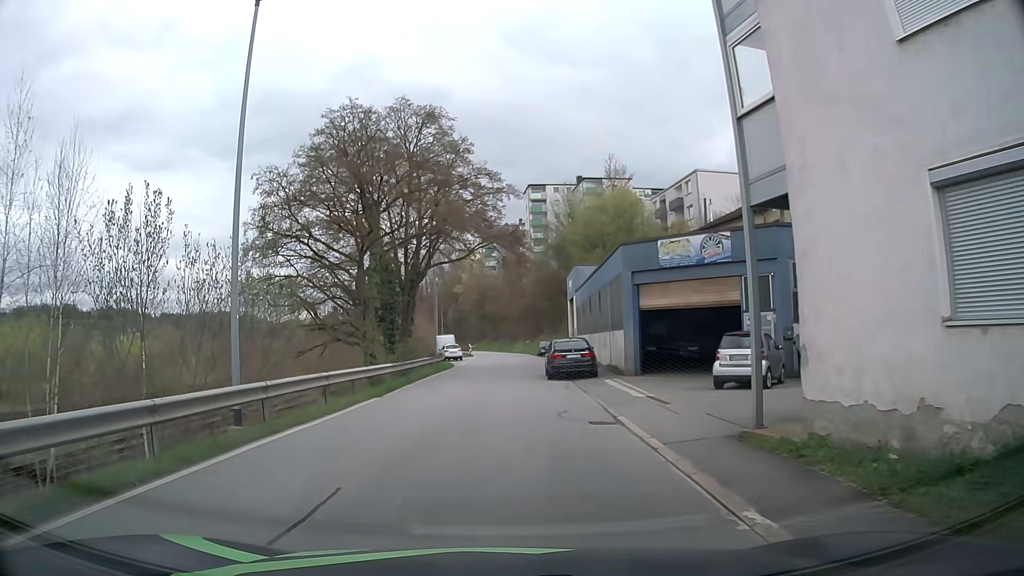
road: residential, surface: asphalt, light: Day
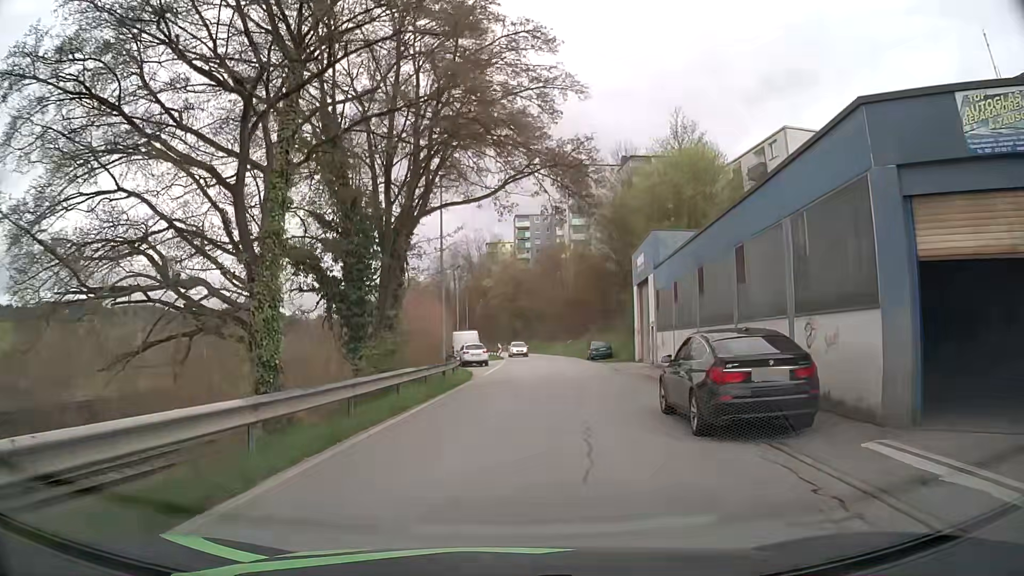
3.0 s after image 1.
(-0.7, +16.2) m; -2°
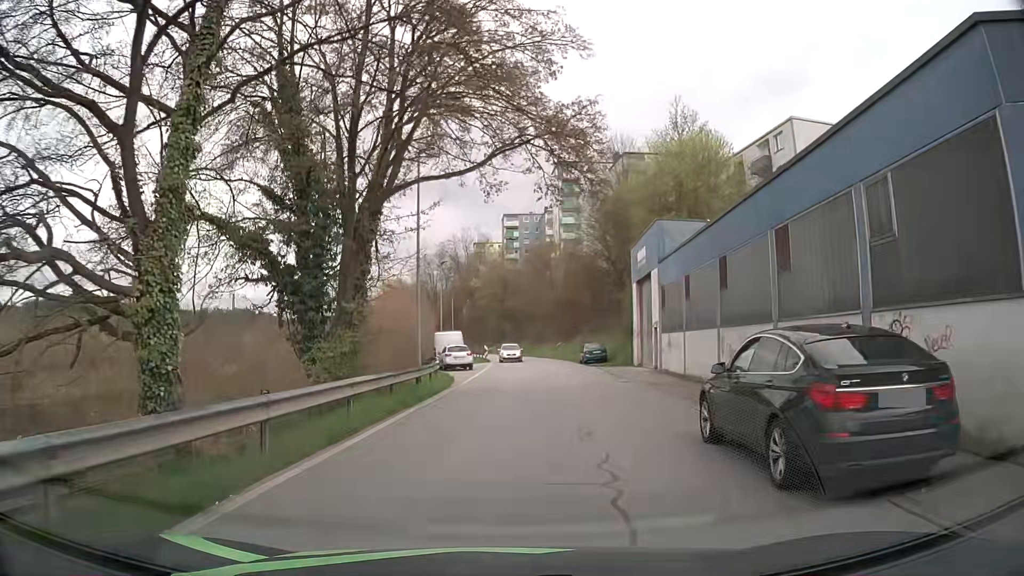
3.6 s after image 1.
(0.0, +3.8) m; +1°
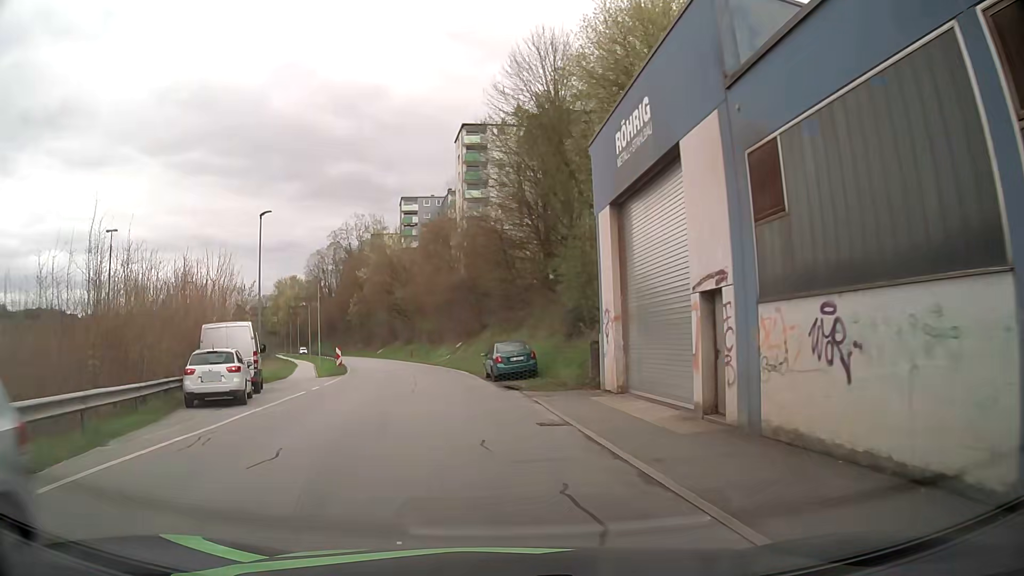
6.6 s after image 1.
(+2.3, +21.5) m; +8°
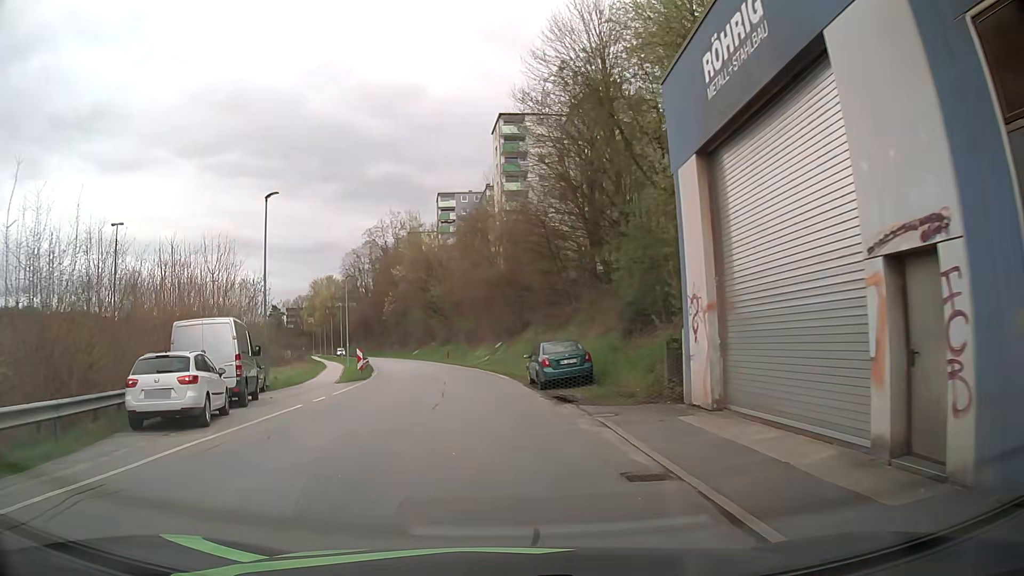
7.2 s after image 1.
(-0.1, +4.7) m; -3°
(-1, +10) (-2, +20) (-3, +30) (-4, +40) (-6, +50) (-8, +59) (-11, +69) (-14, +79) (-17, +88) (-20, +98) m
